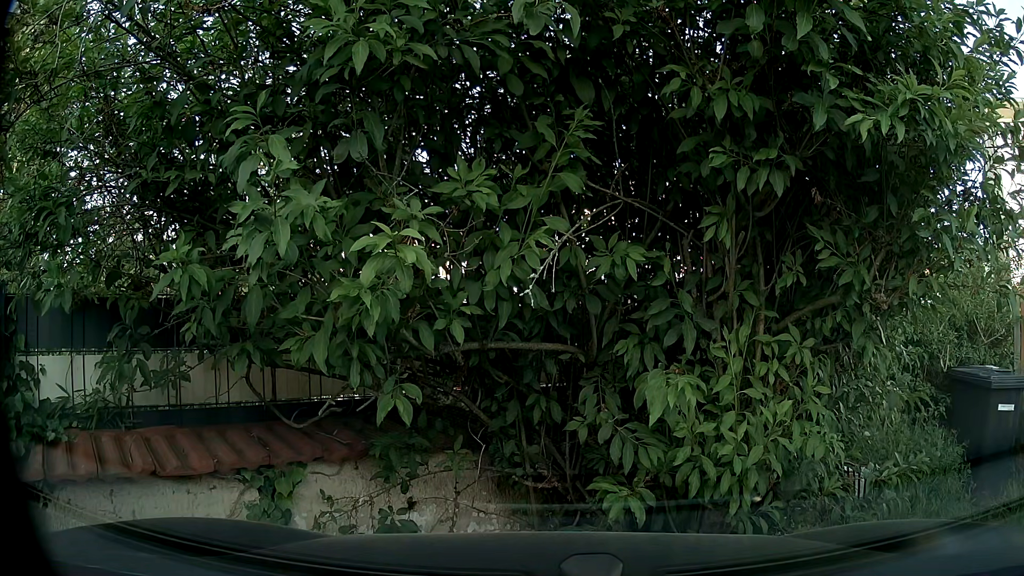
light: Day
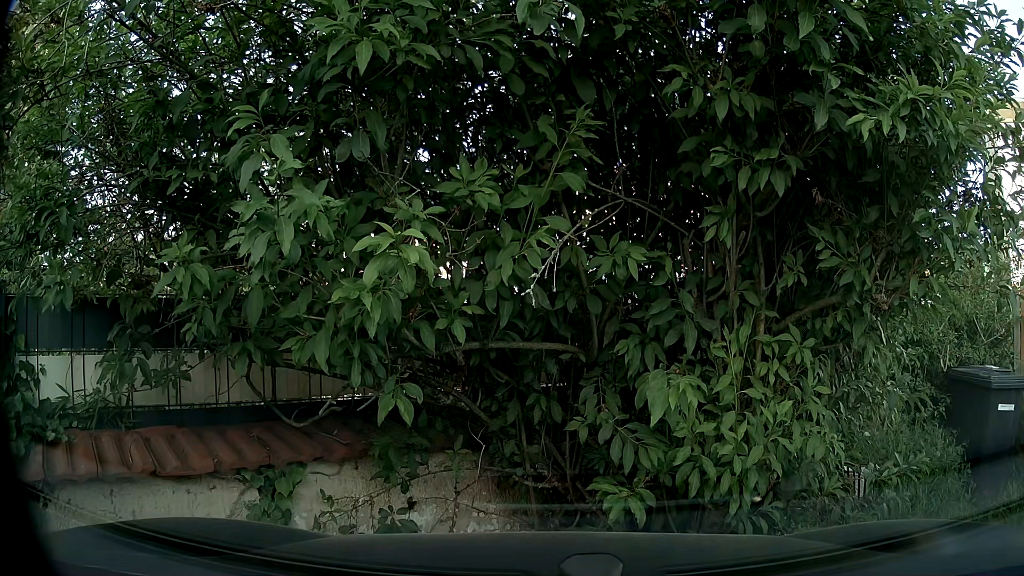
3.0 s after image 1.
(0.0, 0.0) m; 0°
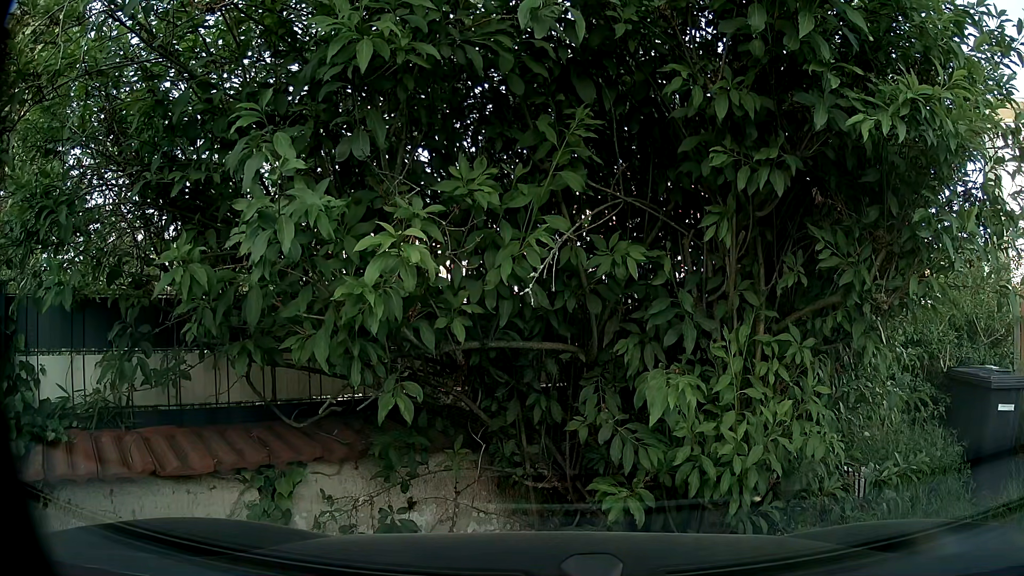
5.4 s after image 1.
(0.0, 0.0) m; 0°
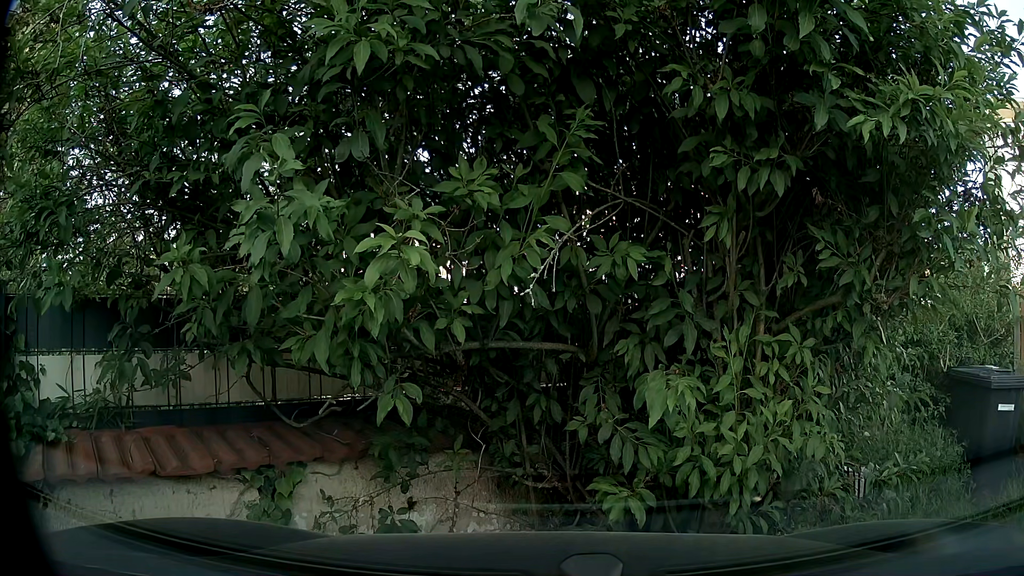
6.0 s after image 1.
(0.0, 0.0) m; 0°
